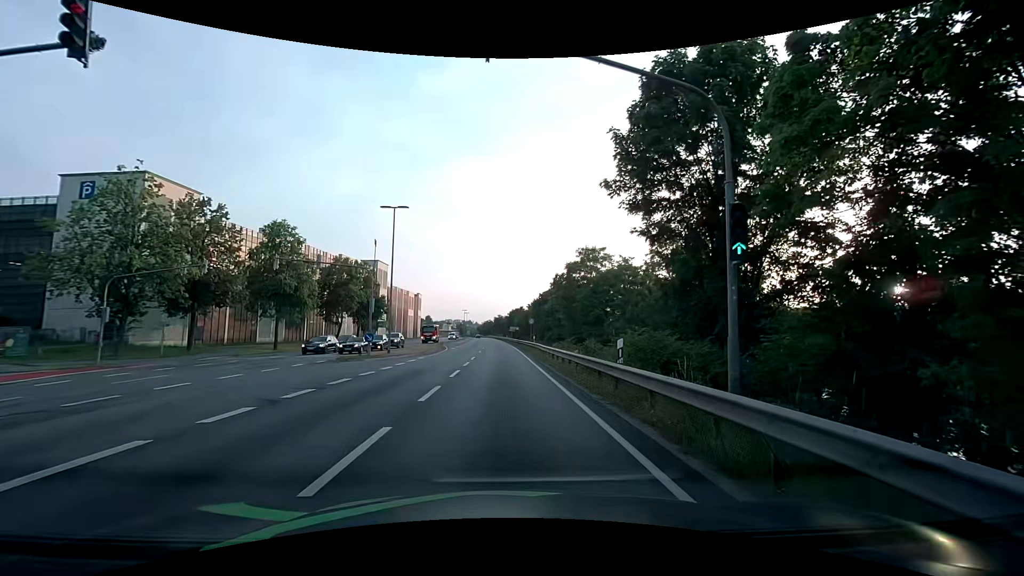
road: primary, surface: asphalt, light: Day
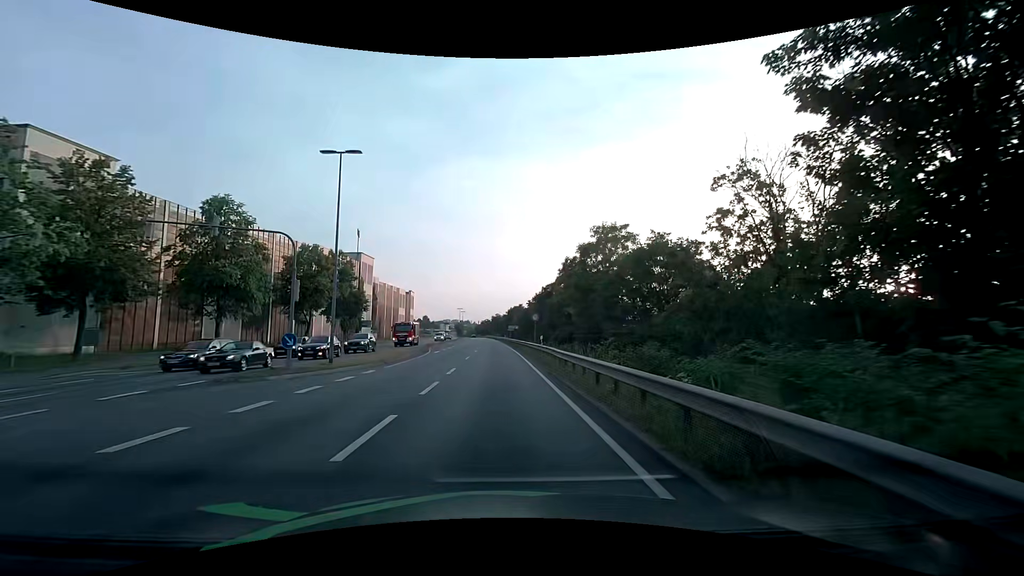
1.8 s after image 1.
(0.0, +11.4) m; 0°
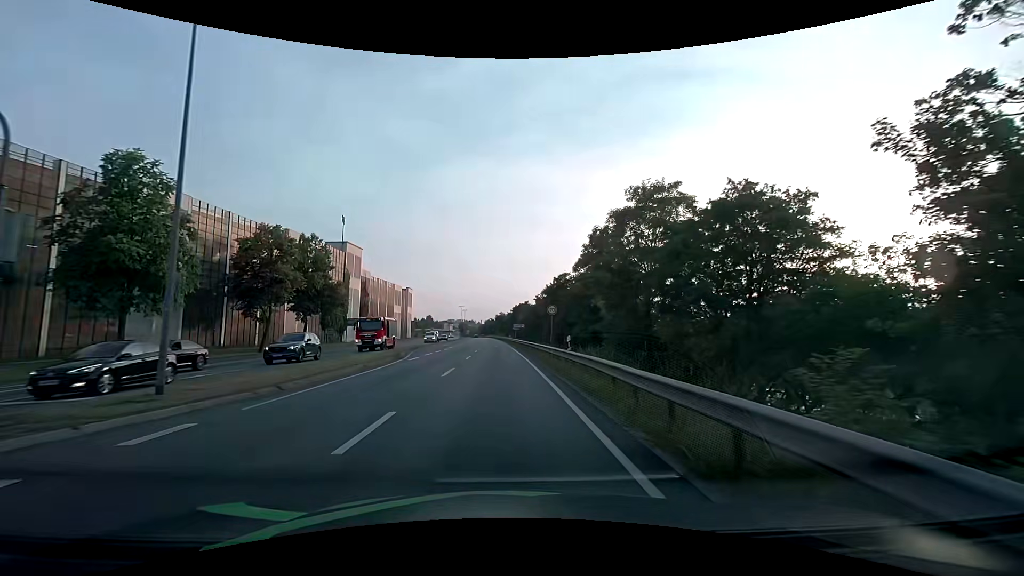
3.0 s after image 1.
(-0.1, +12.1) m; -1°
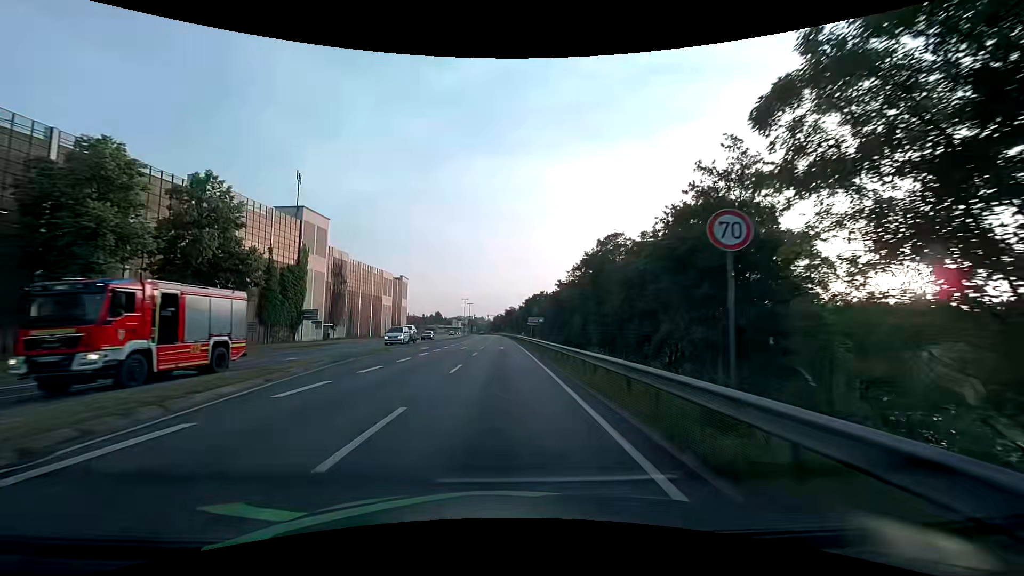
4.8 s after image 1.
(-0.3, +23.2) m; -1°
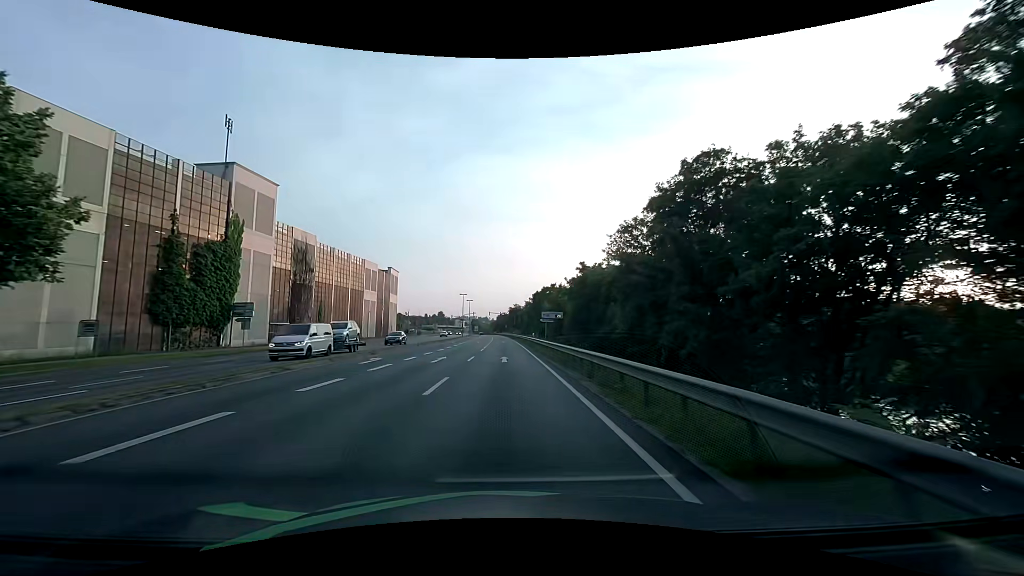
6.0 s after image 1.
(0.0, +17.3) m; 0°
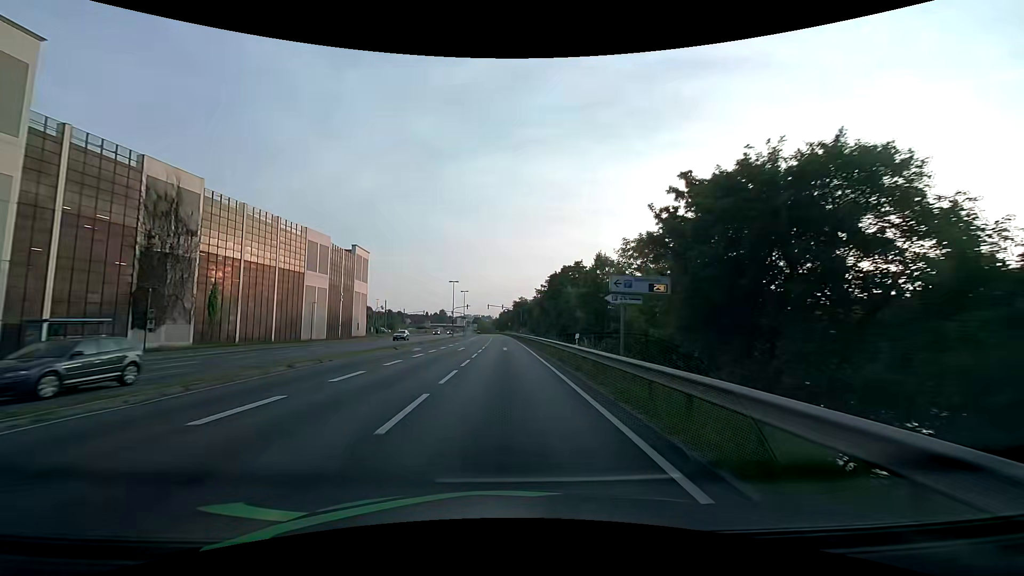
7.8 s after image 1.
(-0.1, +28.4) m; 0°
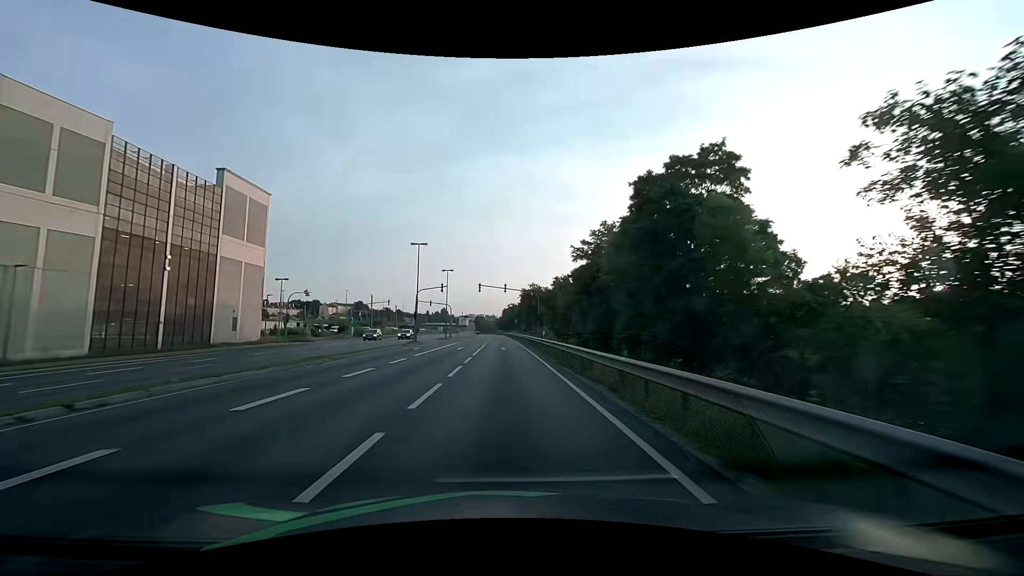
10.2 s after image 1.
(-0.1, +40.2) m; 0°
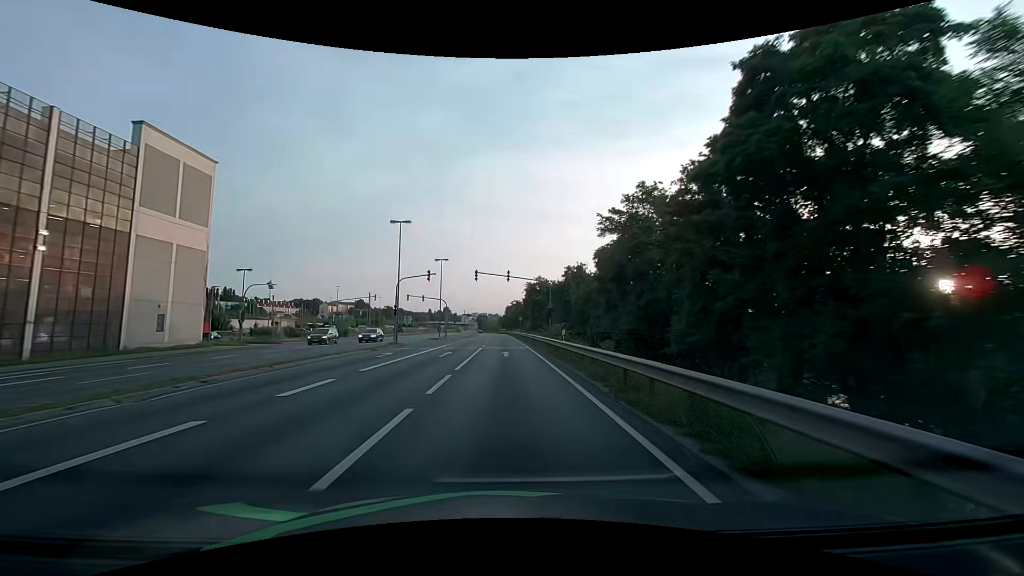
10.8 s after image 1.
(0.0, +10.3) m; 0°
(0, +10) (0, +20) (0, +30) (0, +40) (0, +50) (0, +60) (-1, +70) (-1, +80) (-1, +90) (-1, +100) m
